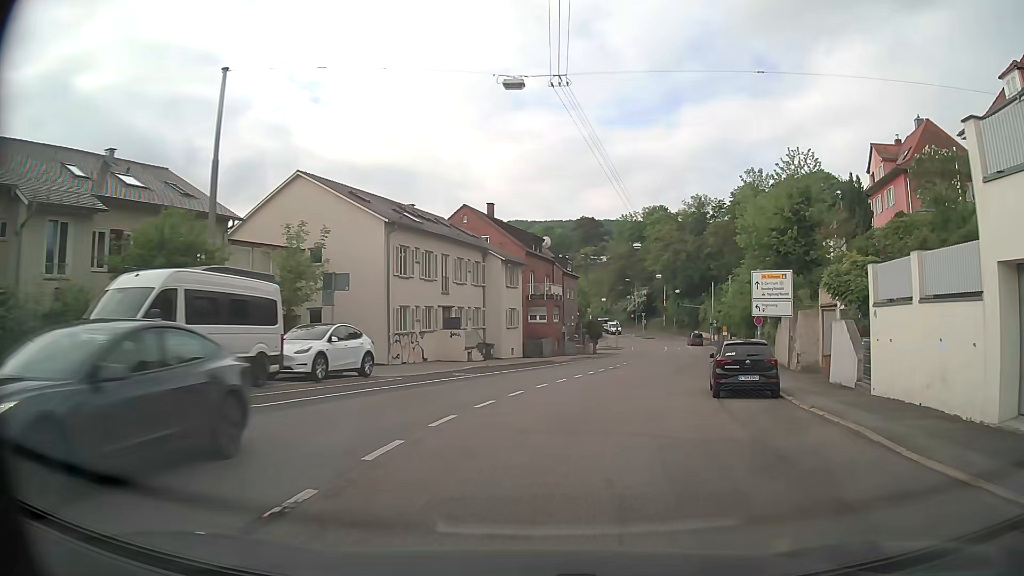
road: secondary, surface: asphalt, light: Day
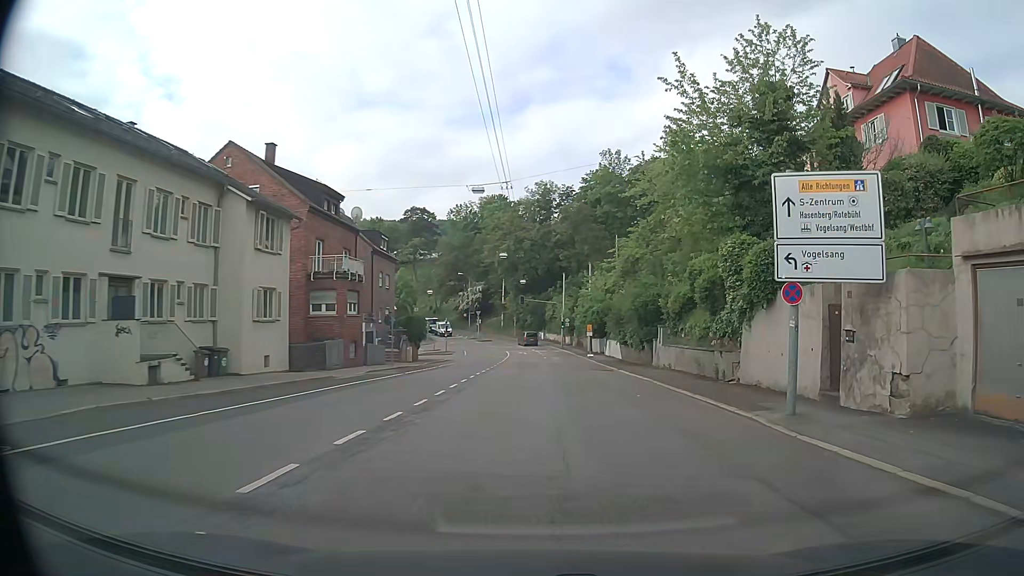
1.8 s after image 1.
(+2.1, +18.6) m; +13°
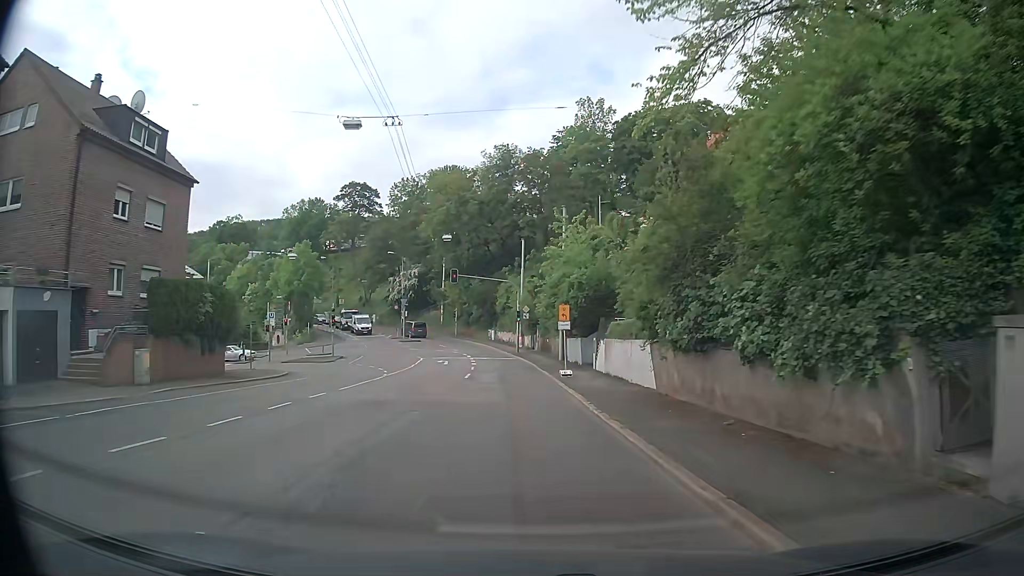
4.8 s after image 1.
(+2.6, +31.2) m; +3°
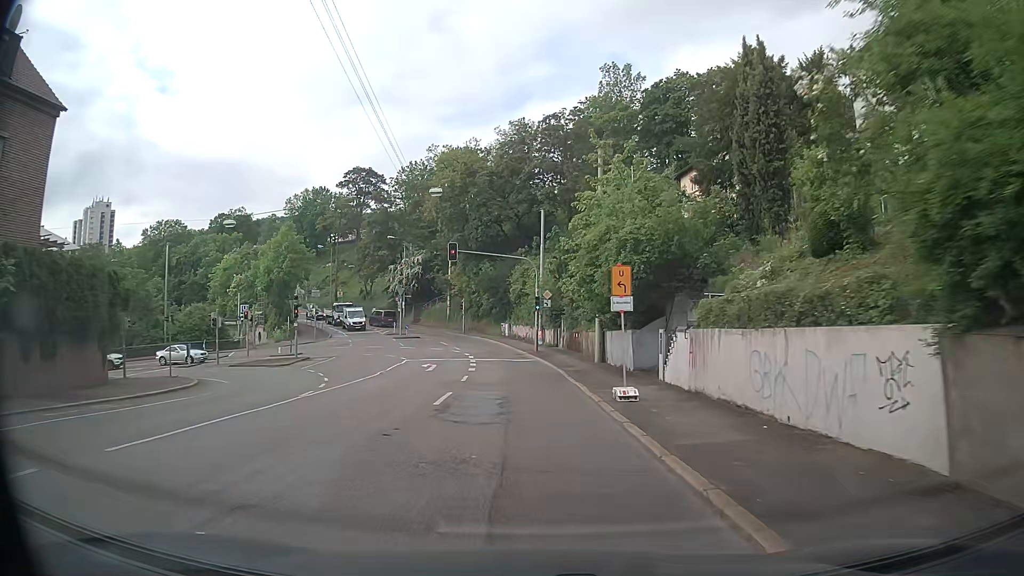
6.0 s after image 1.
(-0.2, +12.3) m; -2°
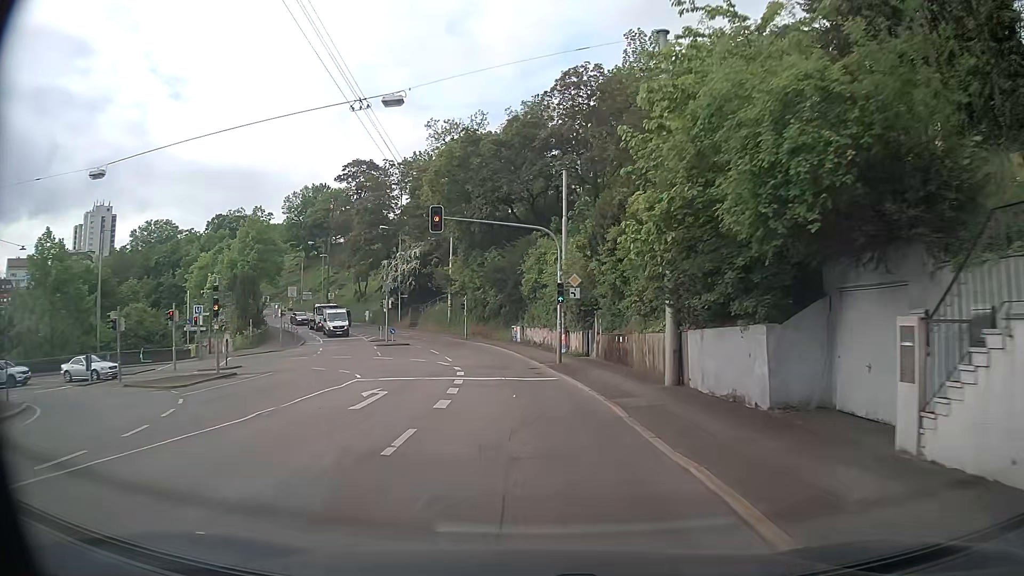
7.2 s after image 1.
(0.0, +12.5) m; -1°
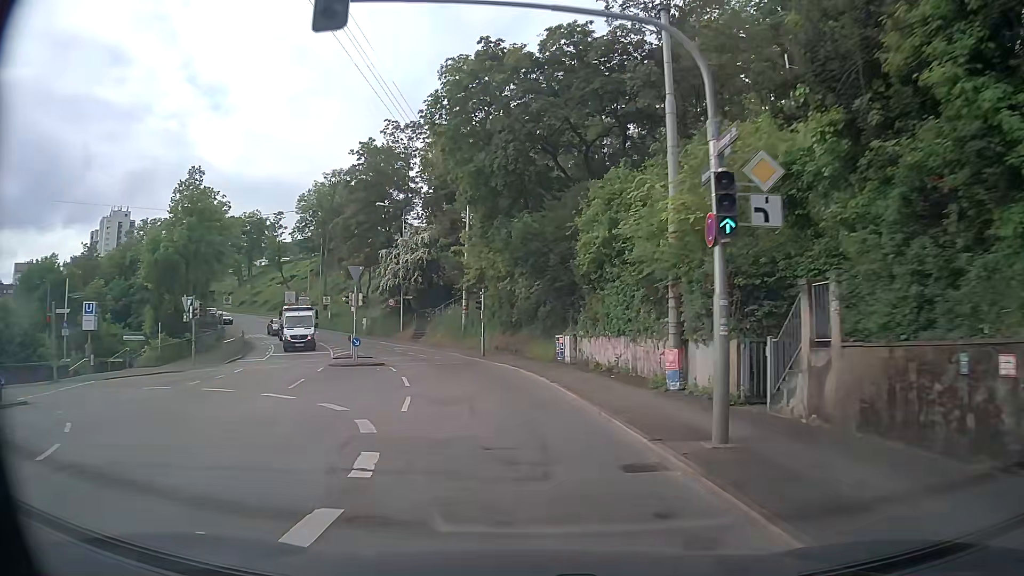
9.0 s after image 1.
(-0.6, +19.3) m; -3°
(0, +10) (-2, +20) (-4, +30) (-8, +39) (-13, +48) (-18, +56) (-23, +65) (-28, +73) (-33, +82) (-39, +90) m
